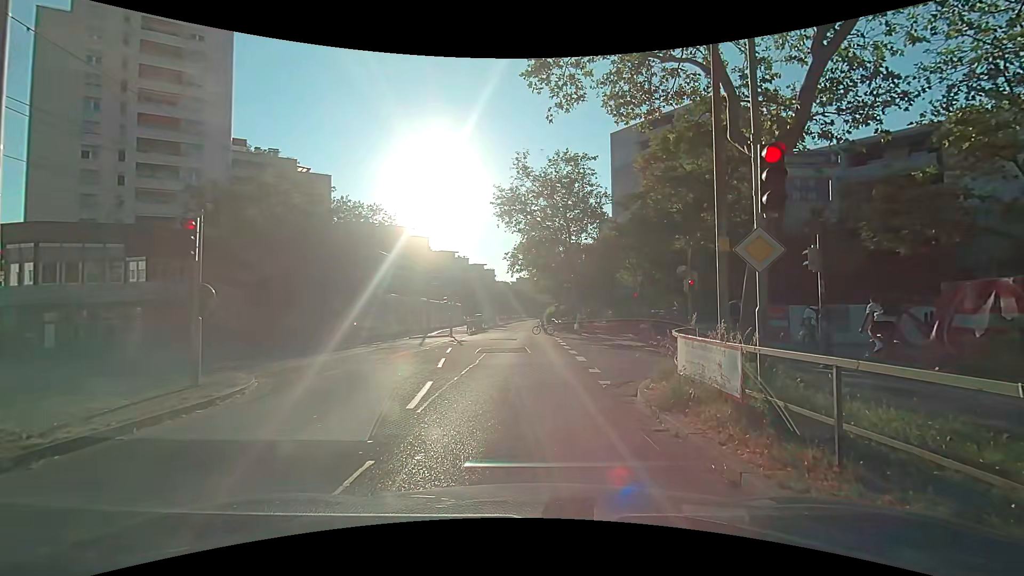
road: tertiary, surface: asphalt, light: Day
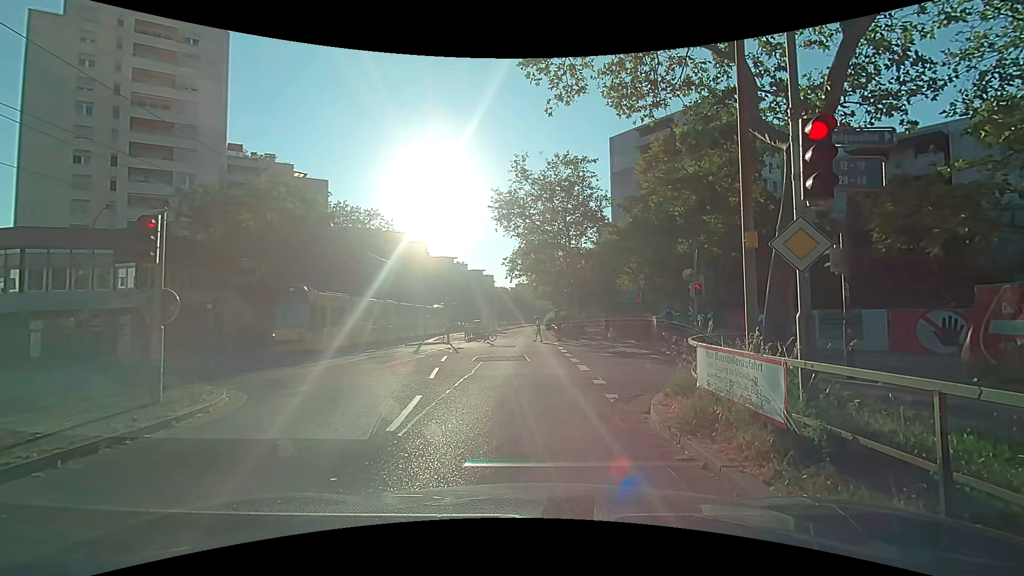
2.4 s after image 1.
(0.0, +0.9) m; 0°
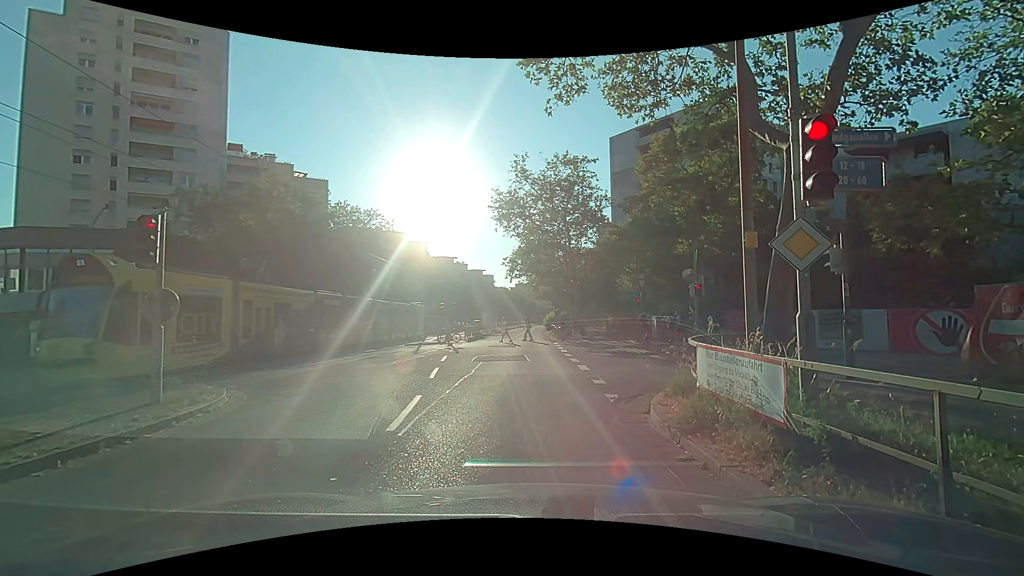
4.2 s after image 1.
(0.0, 0.0) m; 0°
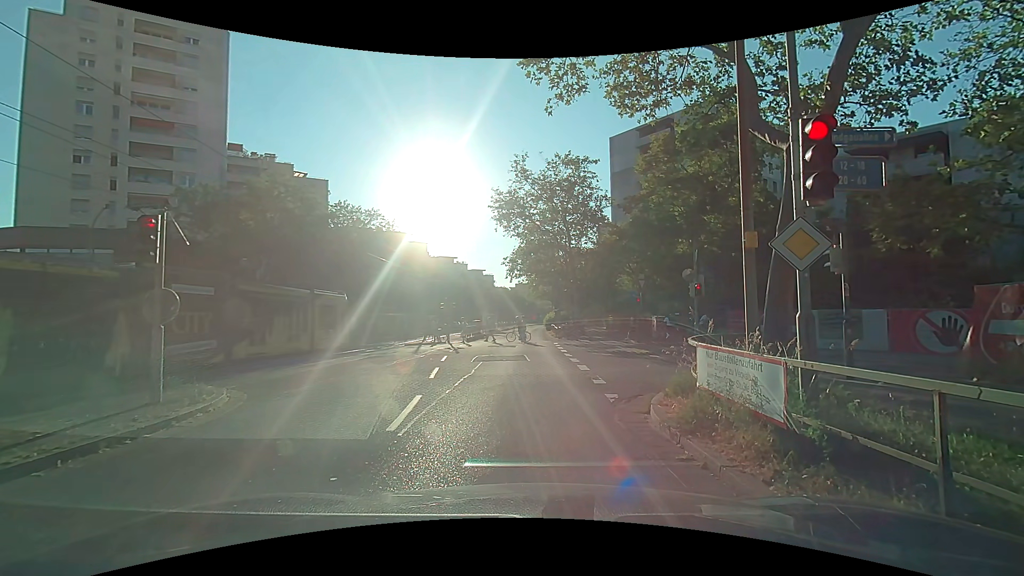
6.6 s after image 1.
(0.0, 0.0) m; 0°
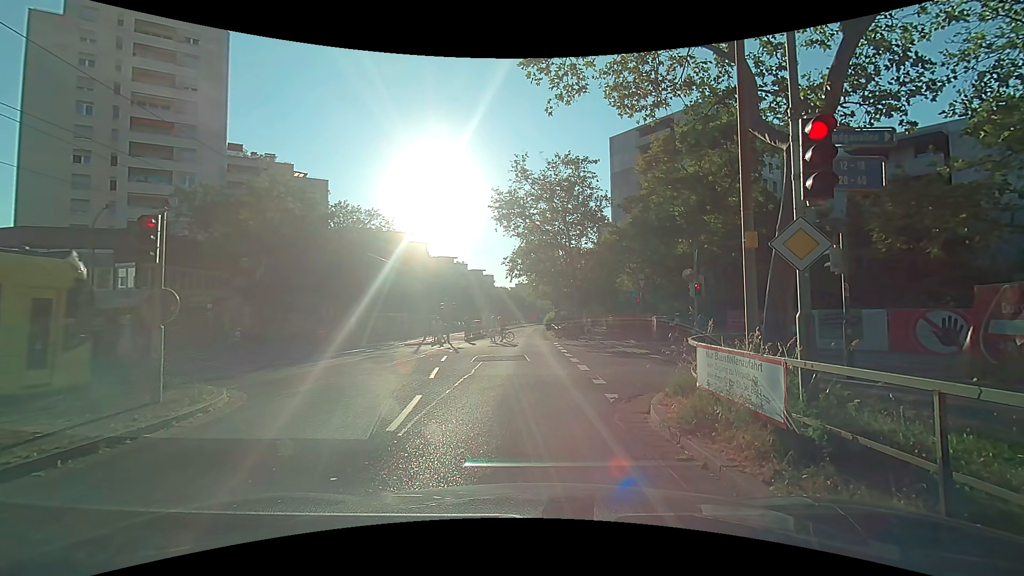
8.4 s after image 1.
(0.0, 0.0) m; 0°
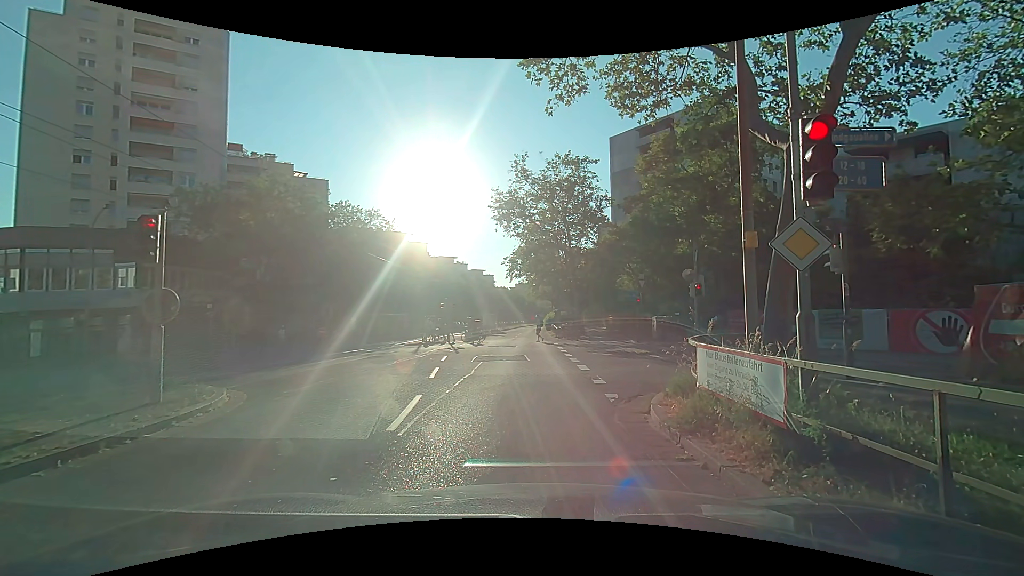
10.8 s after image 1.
(0.0, 0.0) m; 0°
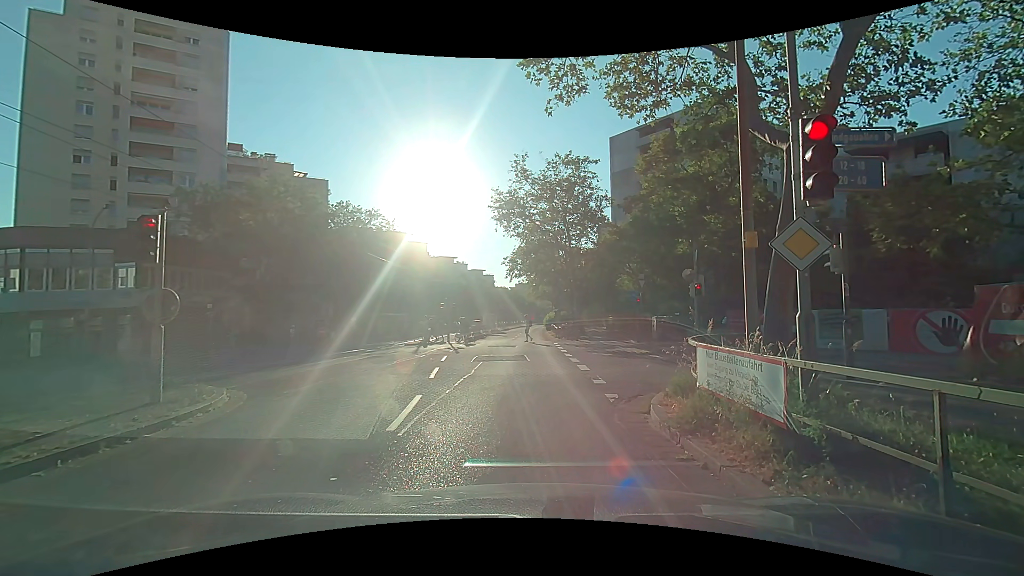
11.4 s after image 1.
(0.0, 0.0) m; 0°
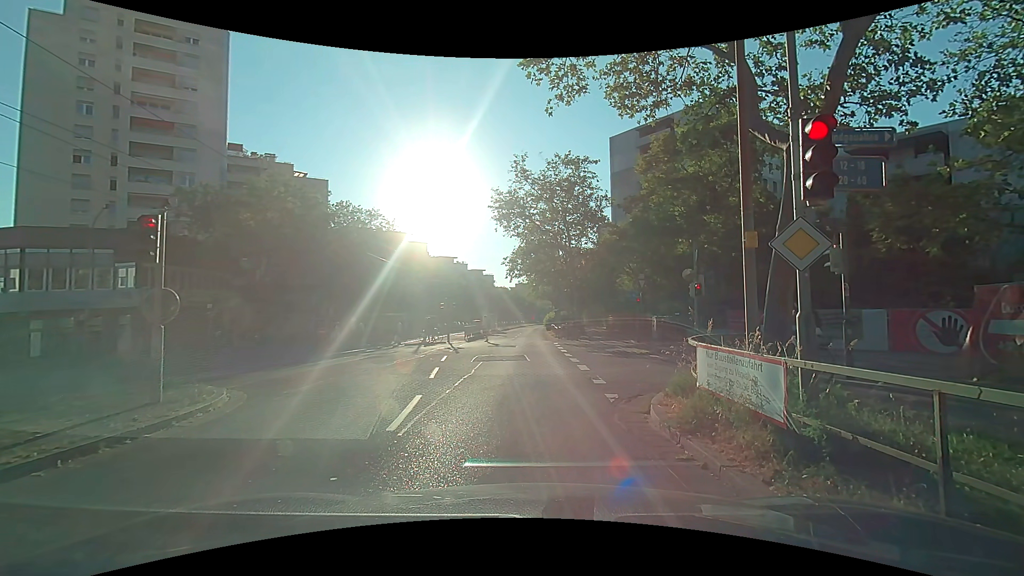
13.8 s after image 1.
(0.0, 0.0) m; 0°
